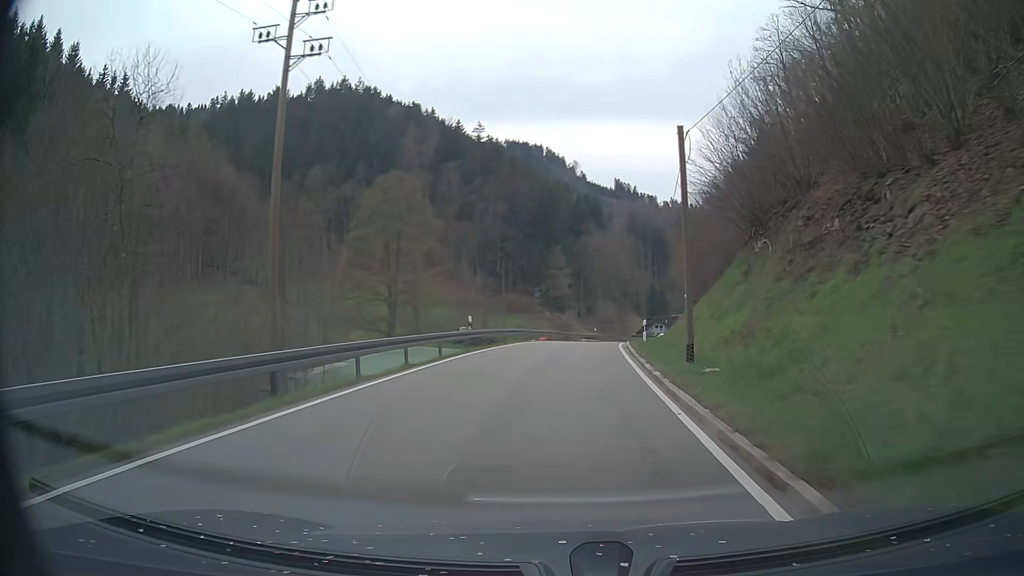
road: tertiary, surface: asphalt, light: Day
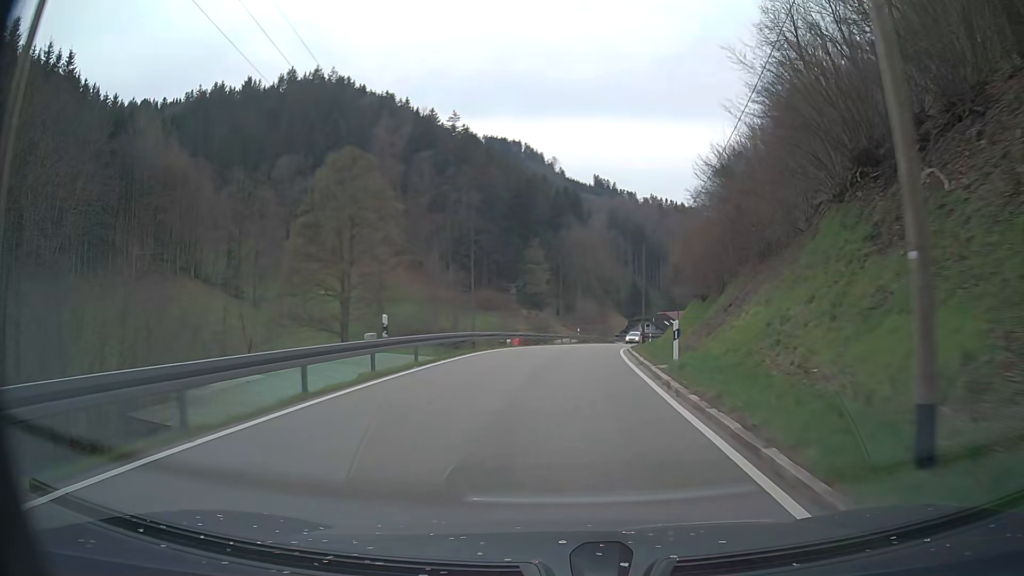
(+0.2, +11.1) m; +2°
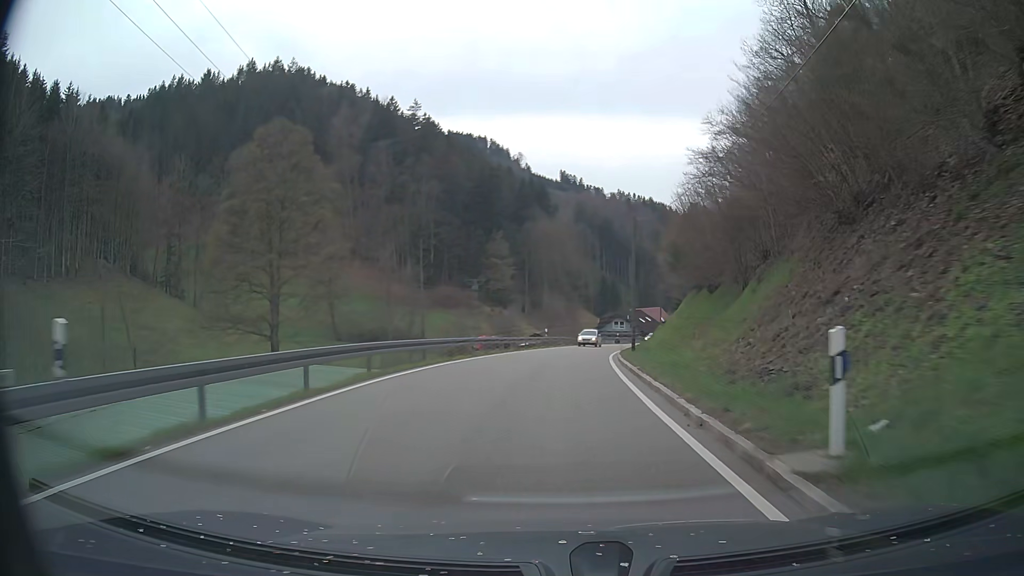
(+0.3, +11.0) m; +3°
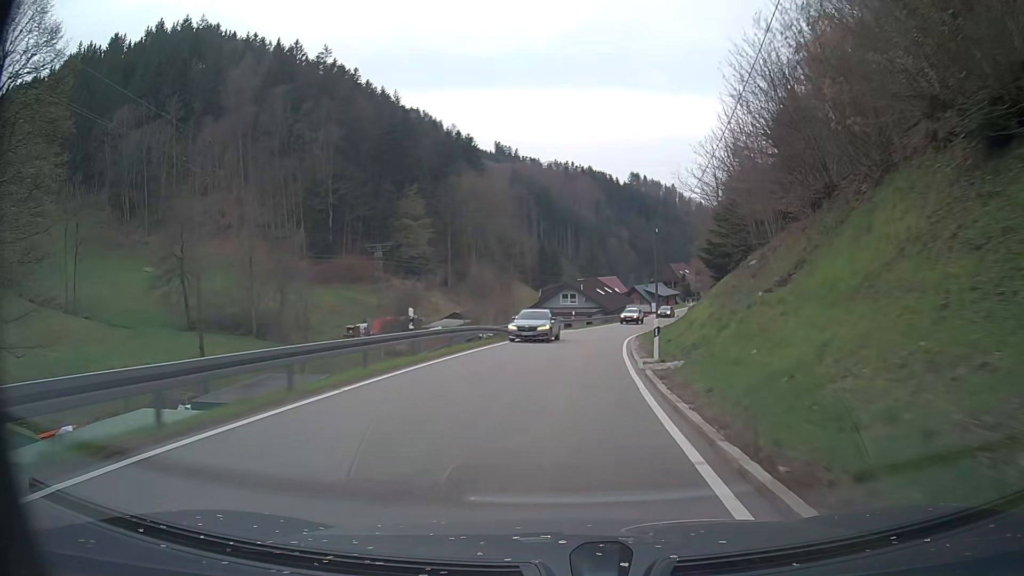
(+1.7, +32.8) m; +5°
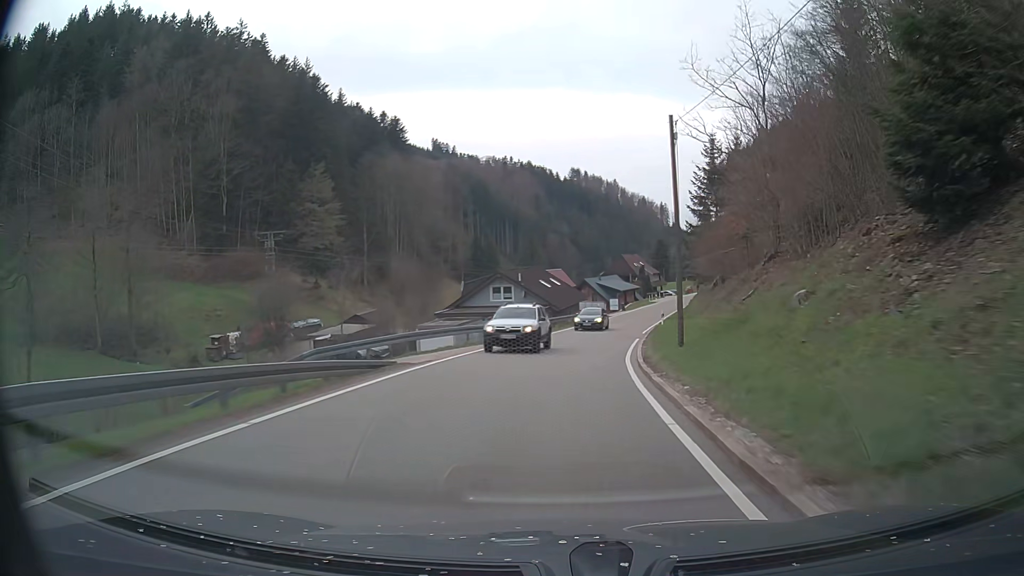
(+1.0, +22.1) m; +5°
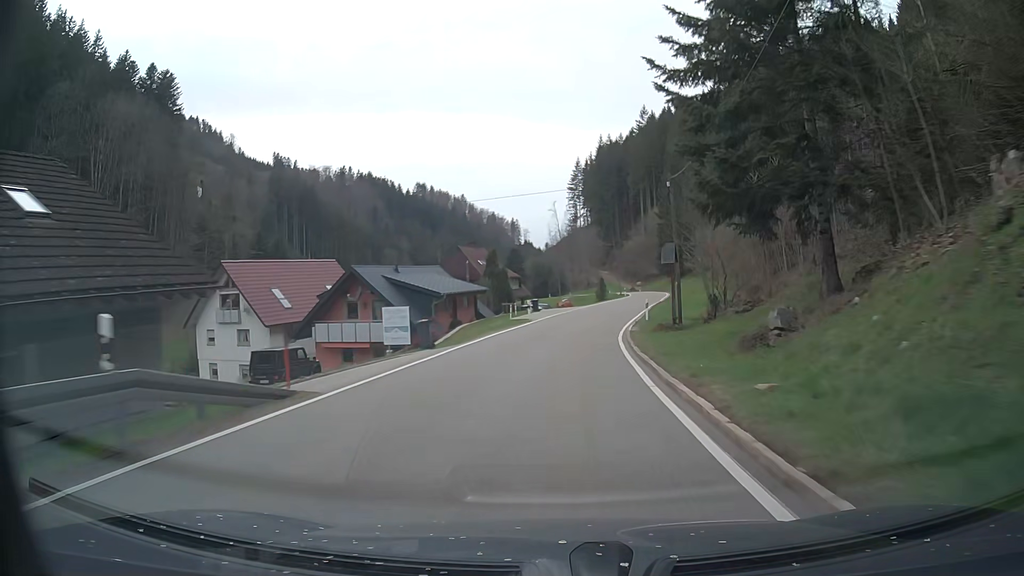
(+7.1, +55.9) m; +13°
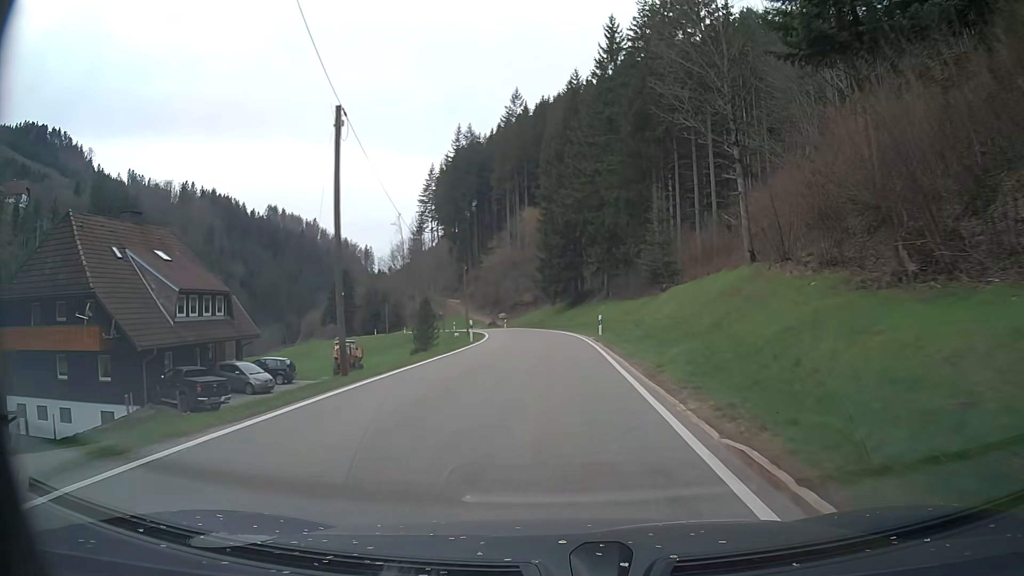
(+6.5, +54.7) m; +12°
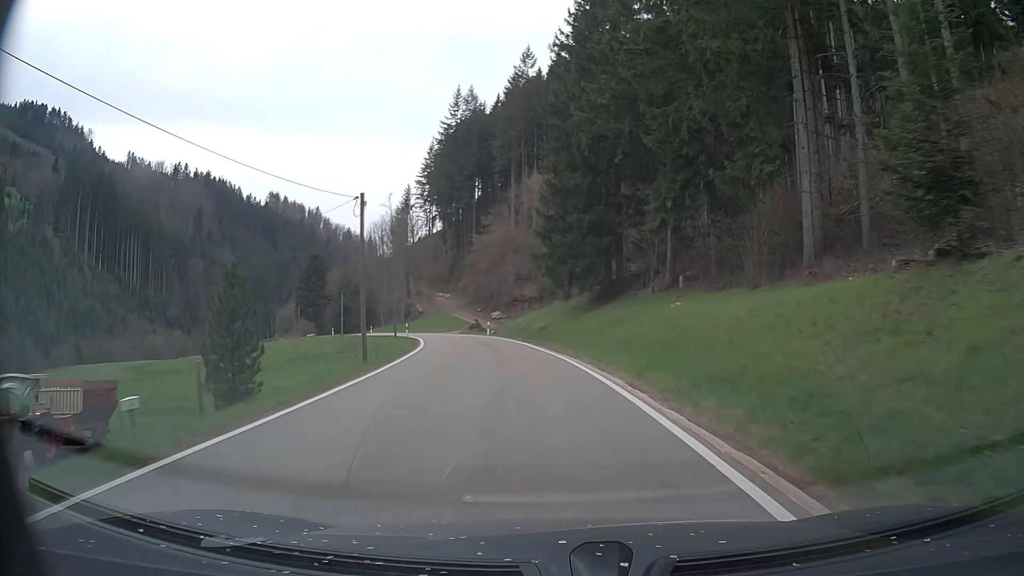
(0.0, +30.9) m; -1°
(0, +10) (-1, +20) (-2, +30) (-4, +40) (-6, +49) (-9, +59) (-13, +68) (-17, +78) (-21, +86) (-26, +95) m
